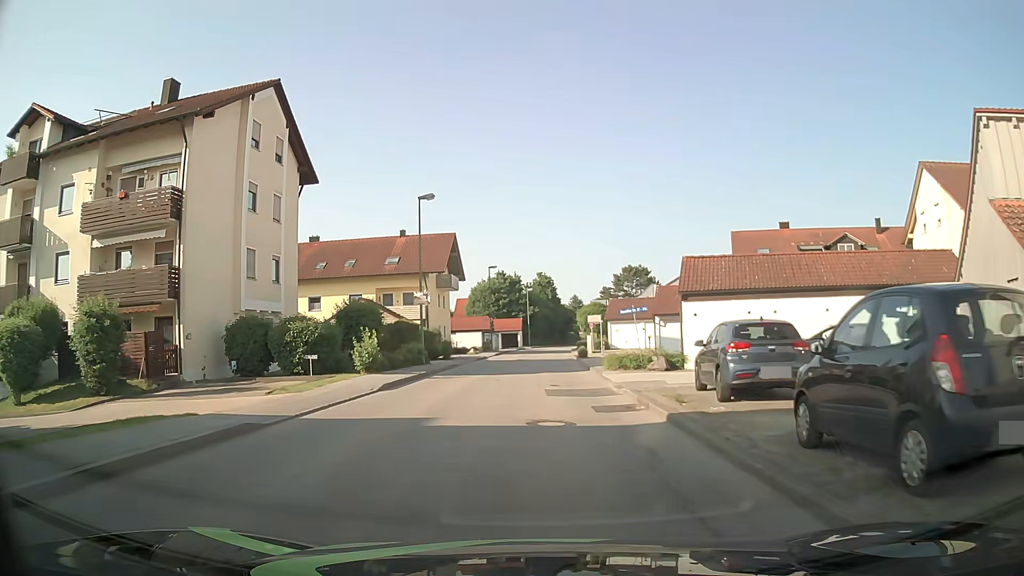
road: unclassified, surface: asphalt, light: Day
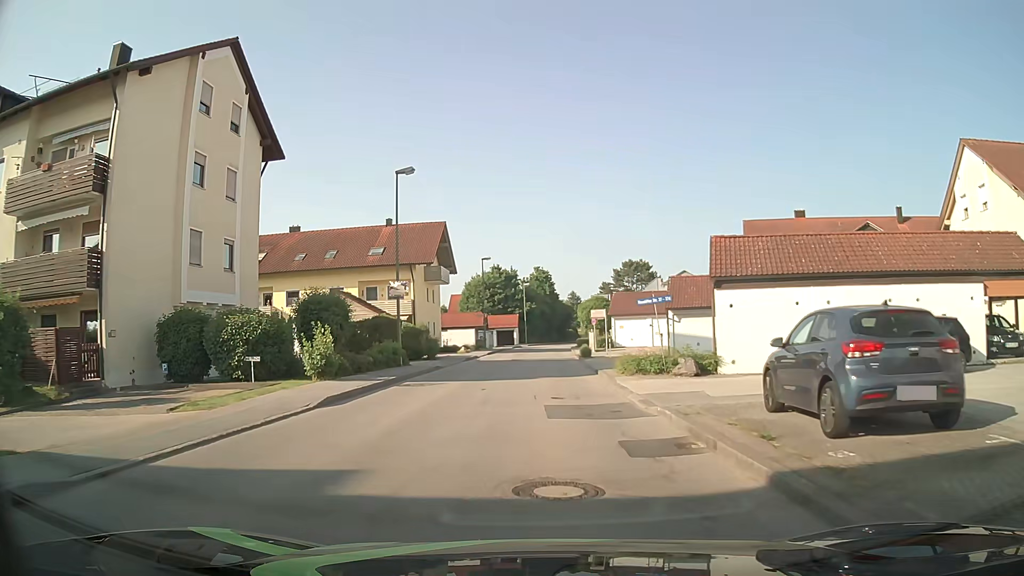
(0.0, +4.8) m; +1°
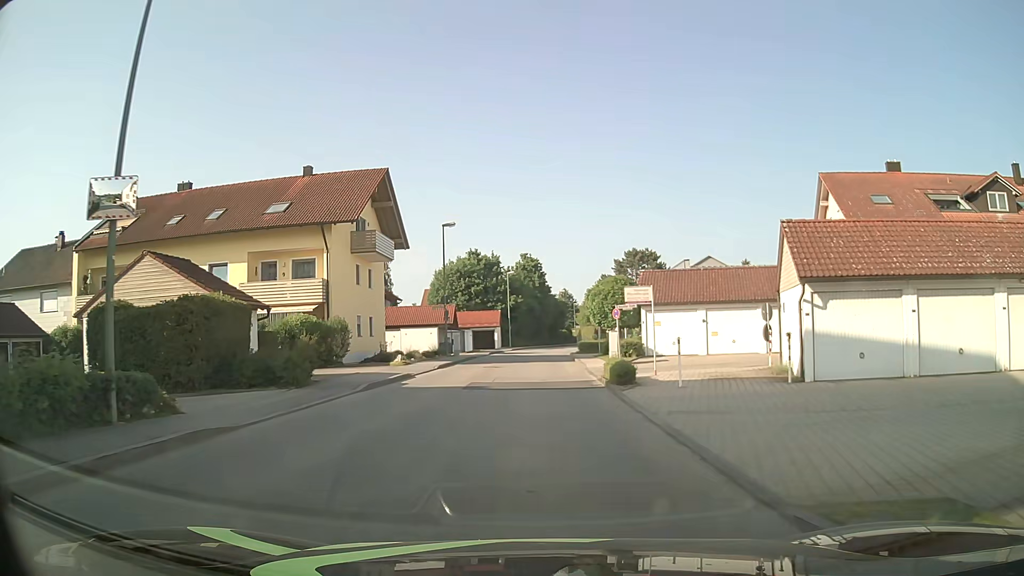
(0.0, +19.1) m; +1°
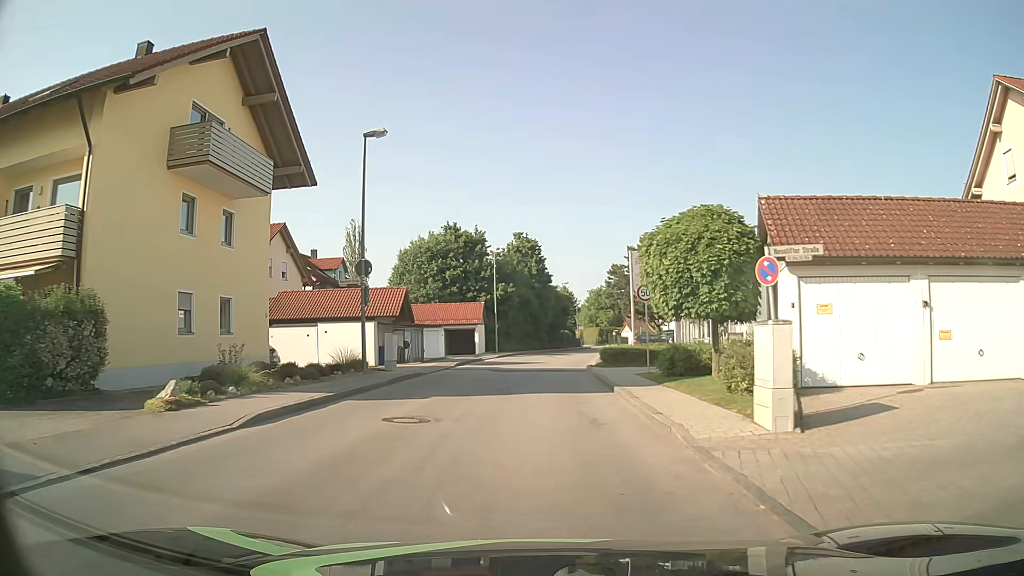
(-0.2, +19.1) m; -1°
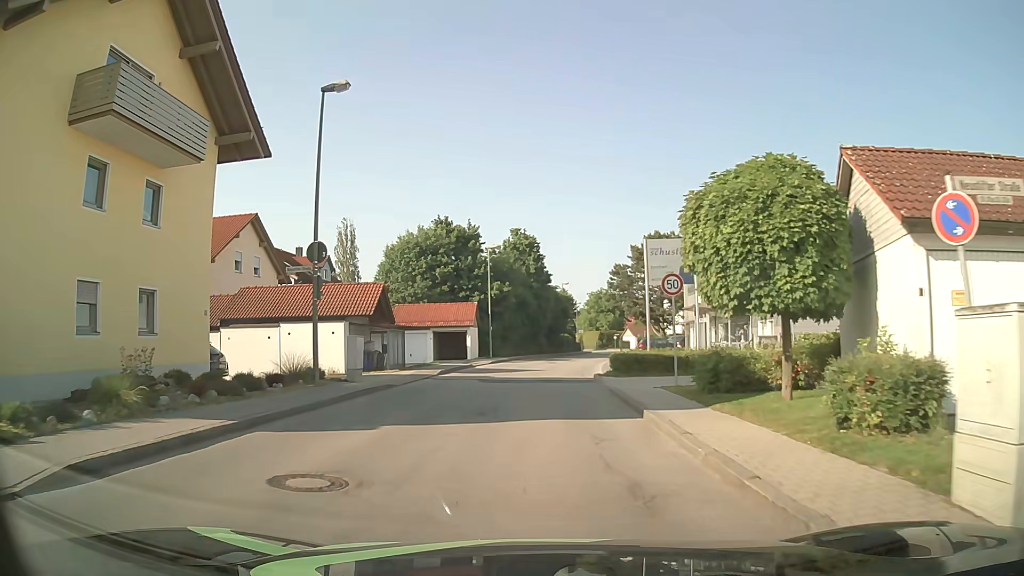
(0.0, +4.8) m; 0°
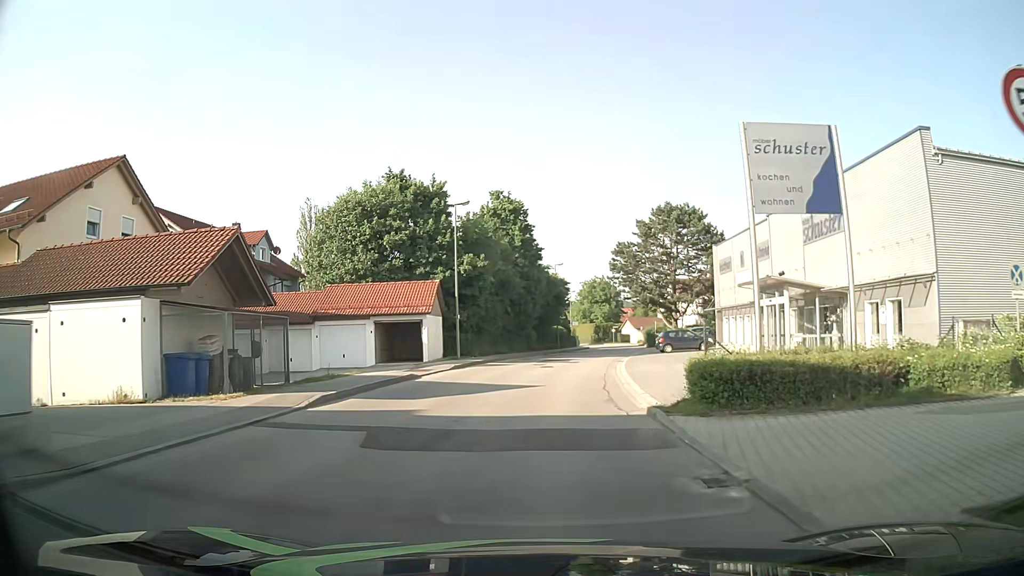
(+0.2, +14.4) m; +2°
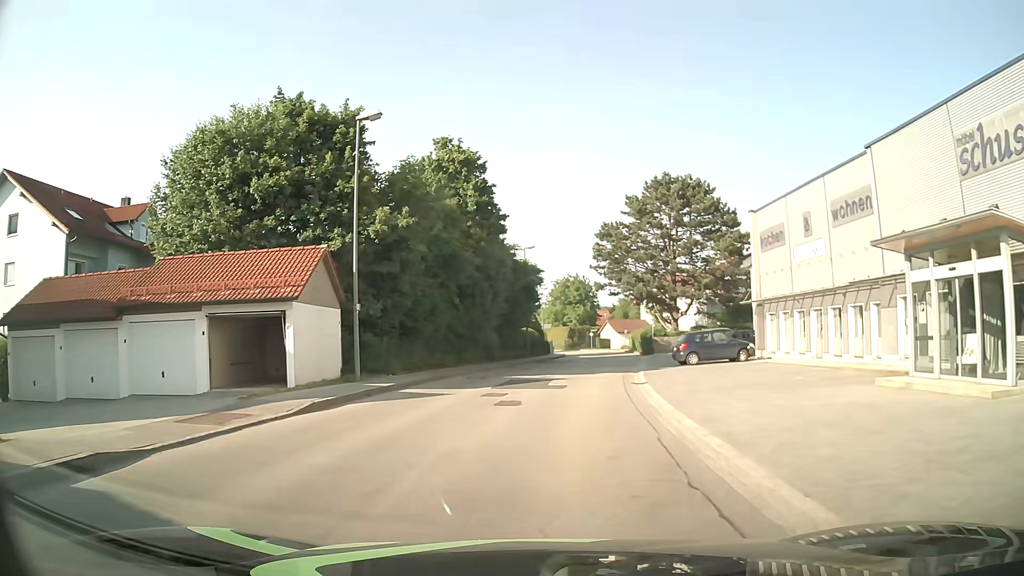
(+0.1, +14.9) m; +1°
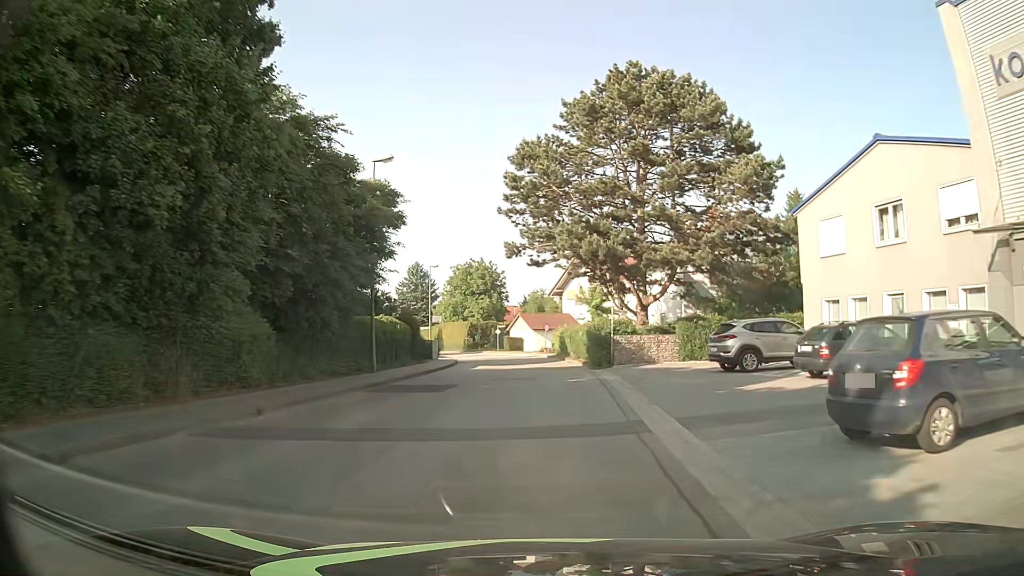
(+1.9, +24.3) m; +9°
(0, +10) (0, +20) (0, +30) (0, +40) (-1, +50) (-3, +60) (-6, +69) (-9, +79) (-13, +88) (-17, +97) m
